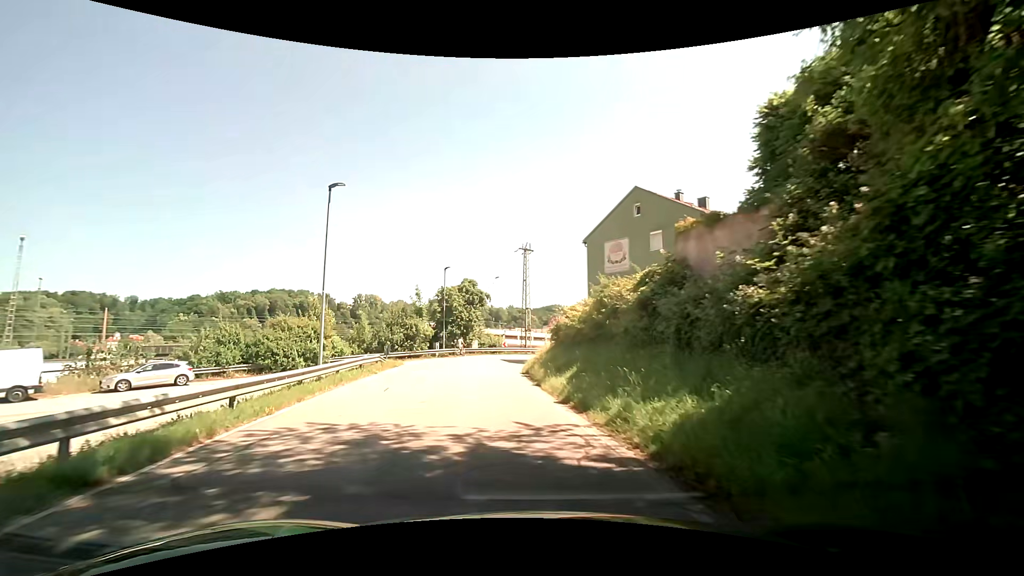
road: residential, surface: asphalt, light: Day
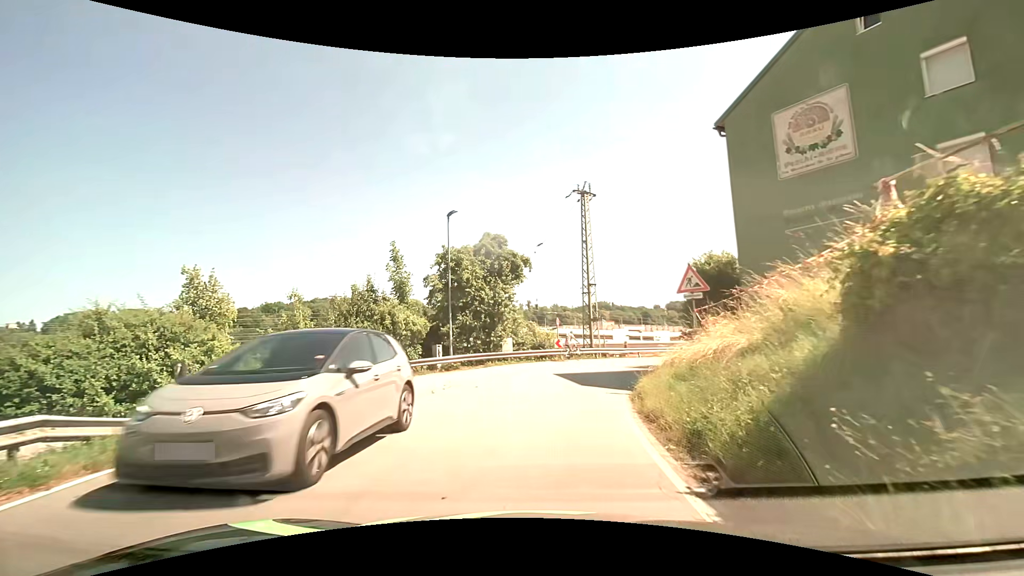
(-1.1, +20.4) m; -5°
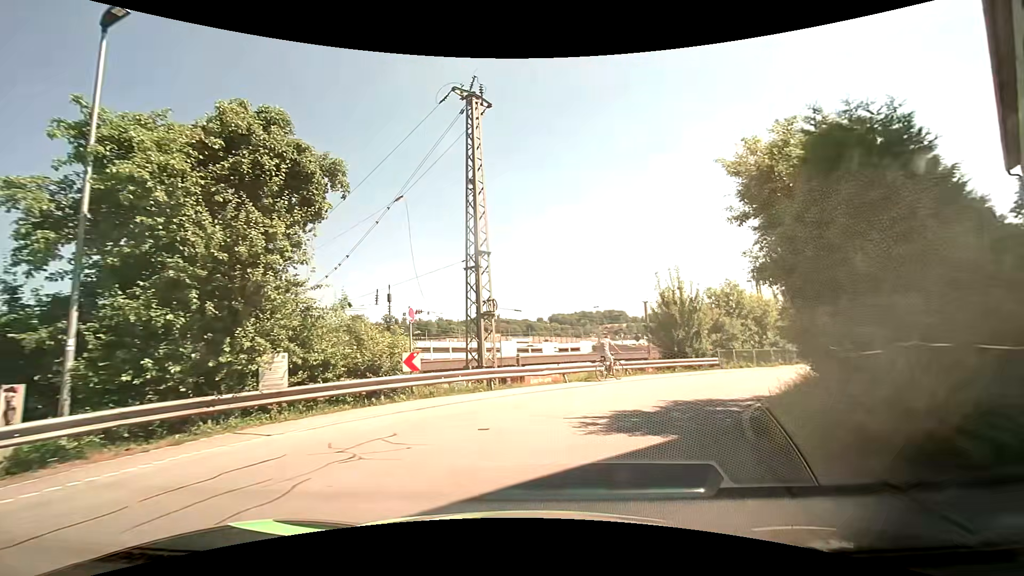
(+1.4, +15.9) m; +14°
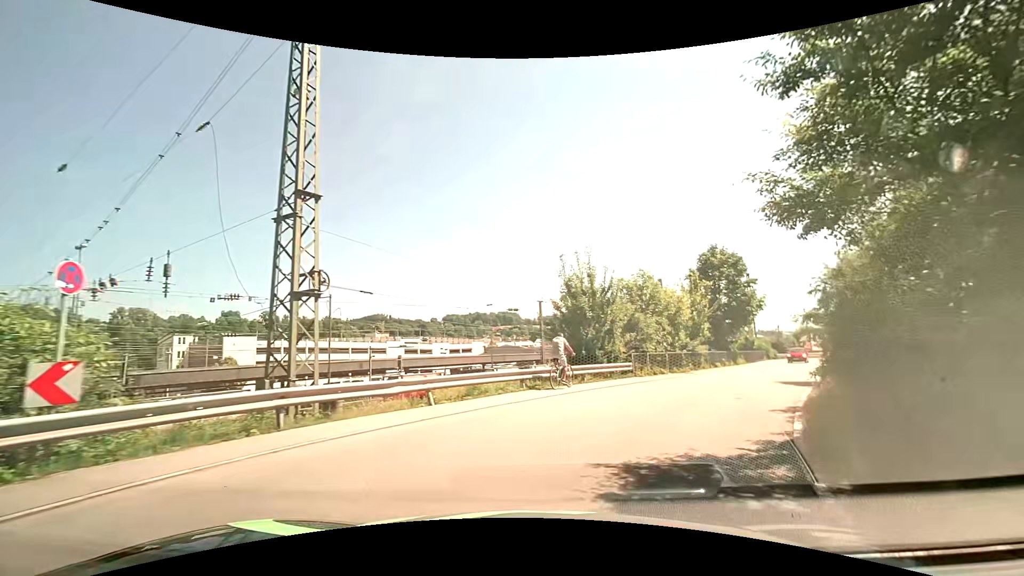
(+0.6, +6.9) m; +11°
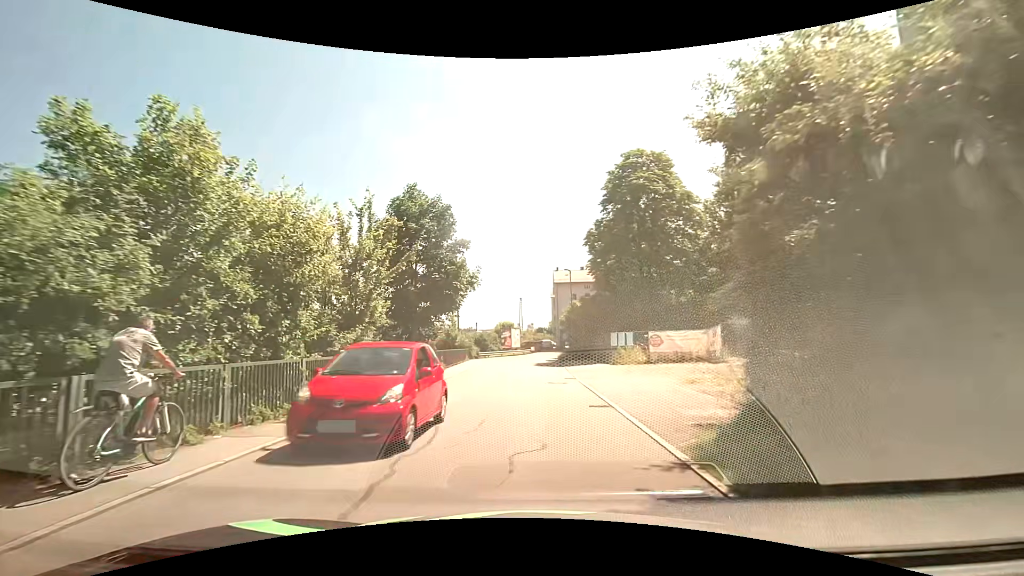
(+6.1, +17.0) m; +33°
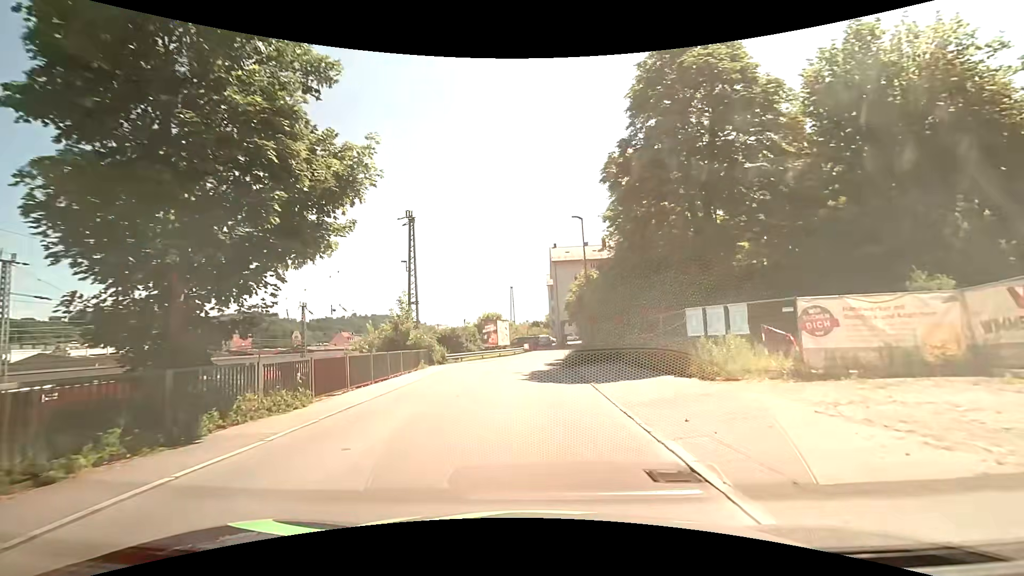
(+0.5, +17.7) m; +1°
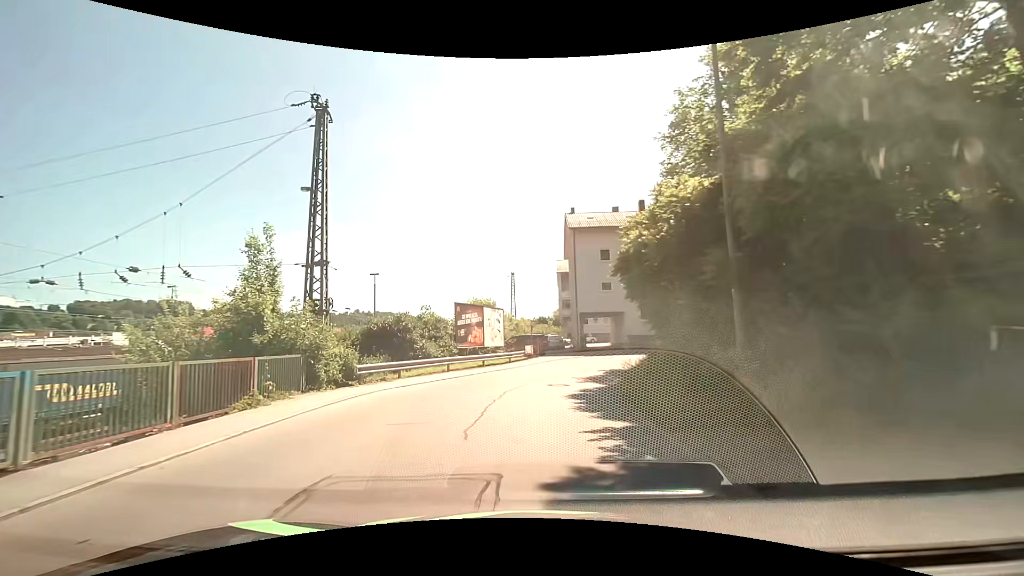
(0.0, +18.9) m; -1°
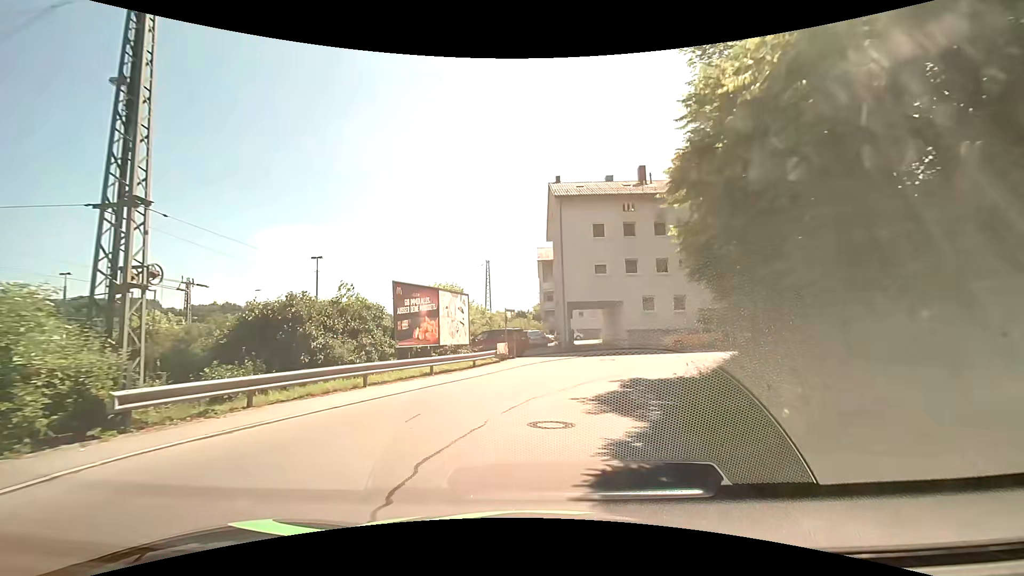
(+0.2, +8.8) m; +3°
(+1, +10) (+4, +19) (+12, +25) (+22, +27) (+32, +28) (+42, +28) (+52, +28) (+62, +28) (+72, +28) (+82, +27) m
